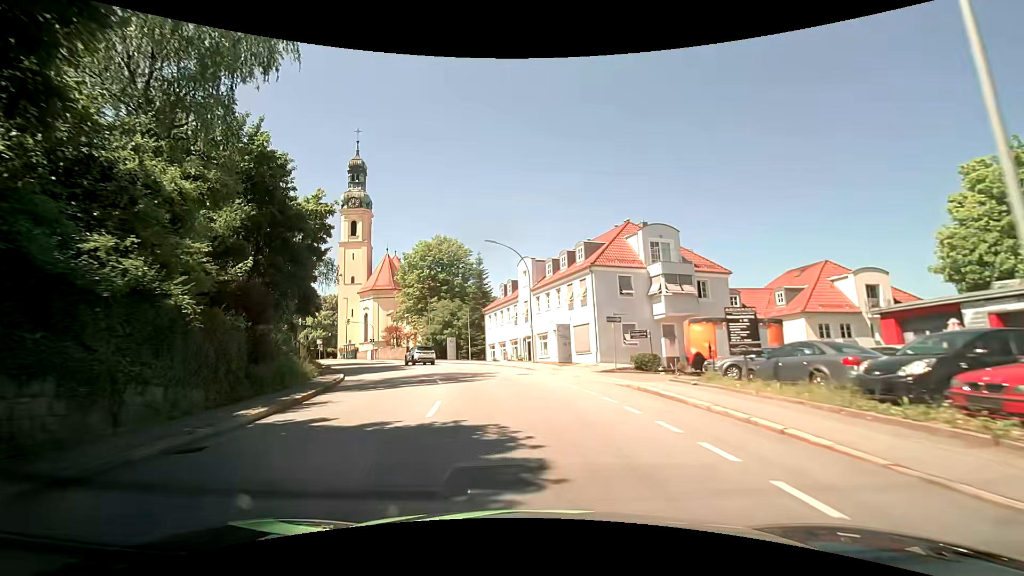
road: tertiary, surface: asphalt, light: Day
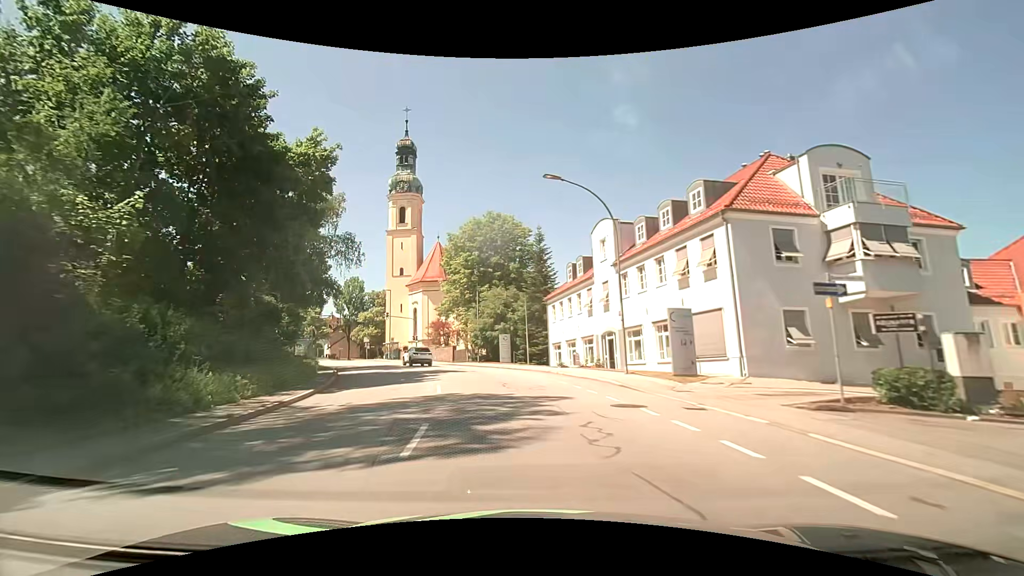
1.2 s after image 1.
(-1.0, +13.3) m; -8°
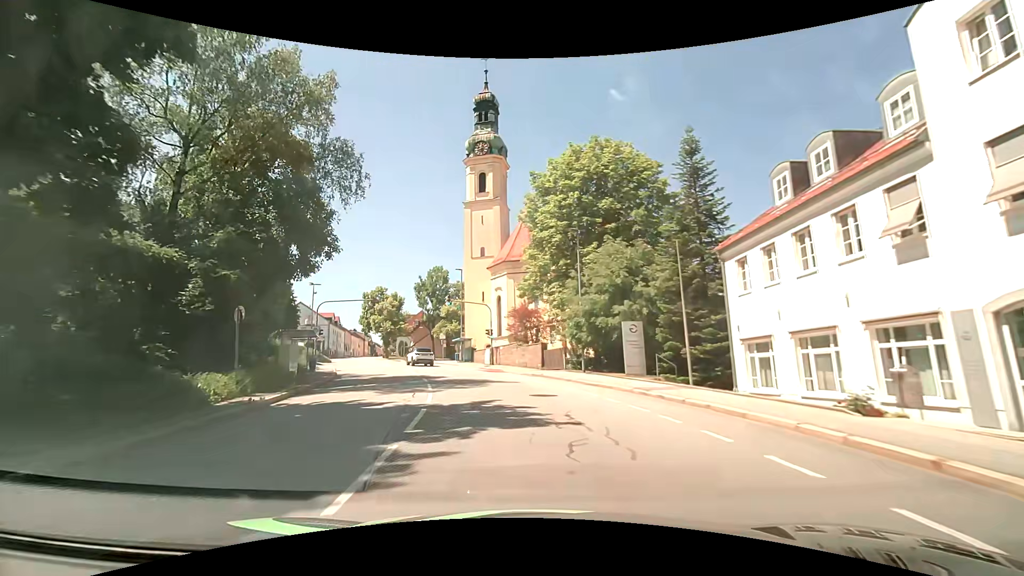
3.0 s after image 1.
(-2.1, +20.9) m; -12°
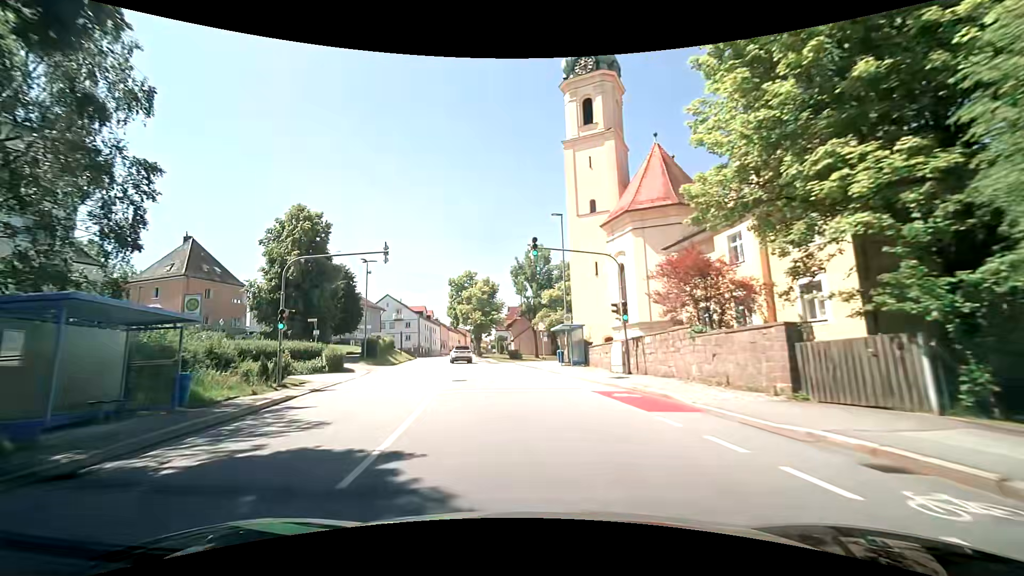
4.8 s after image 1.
(-2.3, +21.8) m; -12°
(0, +10) (-2, +20) (-3, +30) (-5, +40) (-7, +49) (-9, +59) (-11, +69) (-13, +79) (-15, +89) (-16, +99) m
